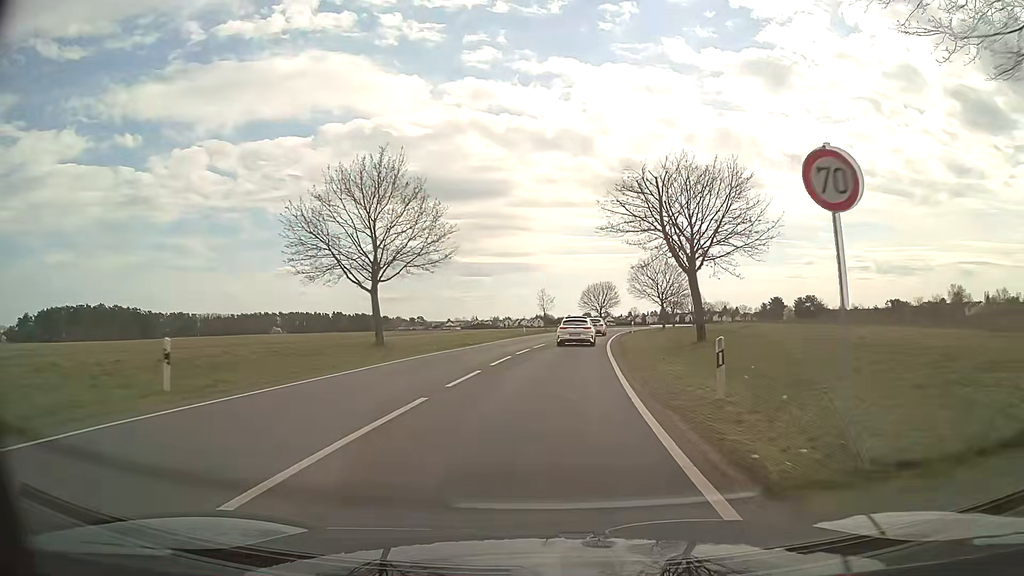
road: secondary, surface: asphalt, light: Day
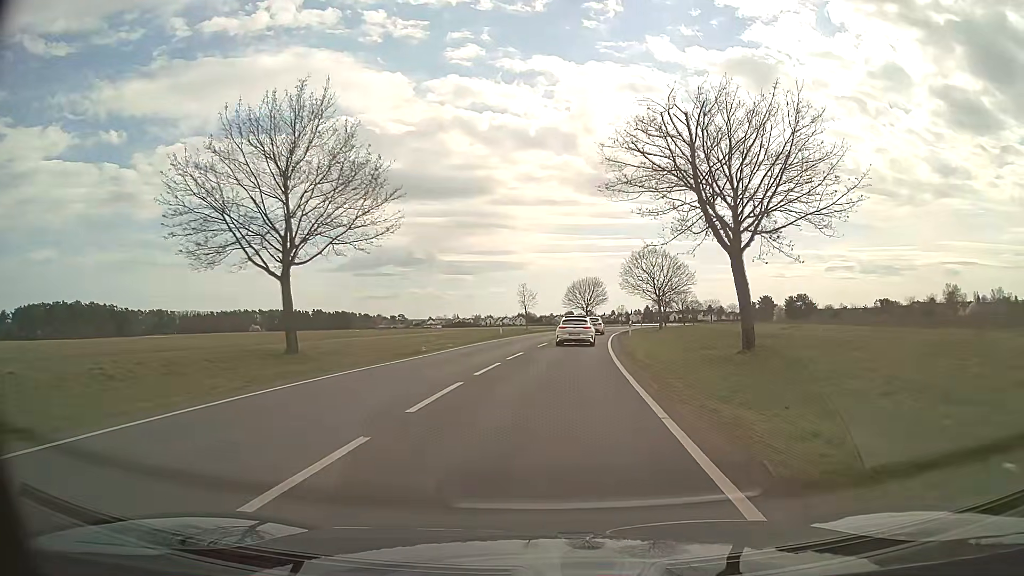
(+0.1, +9.7) m; +2°
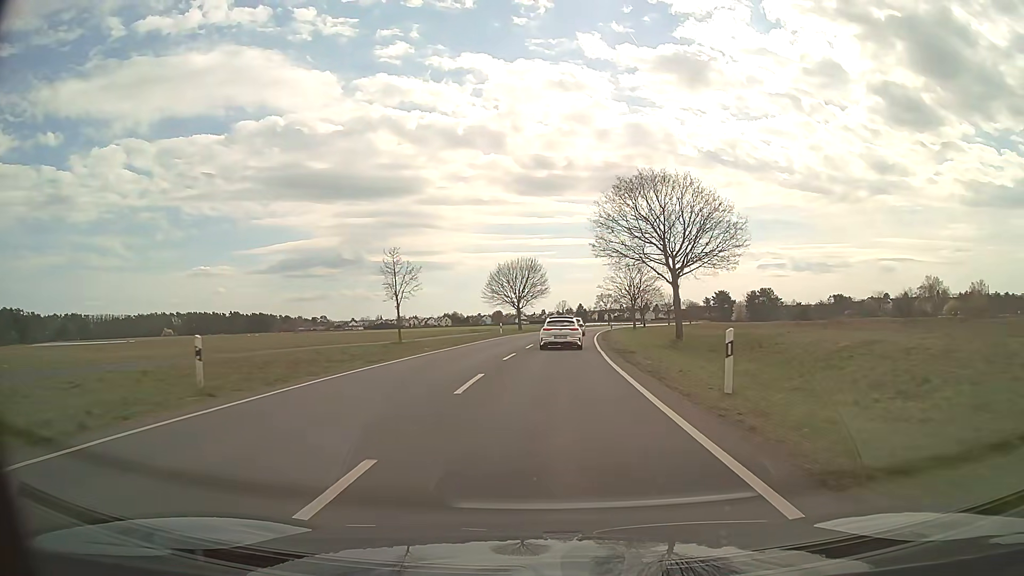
(+1.9, +38.7) m; +6°
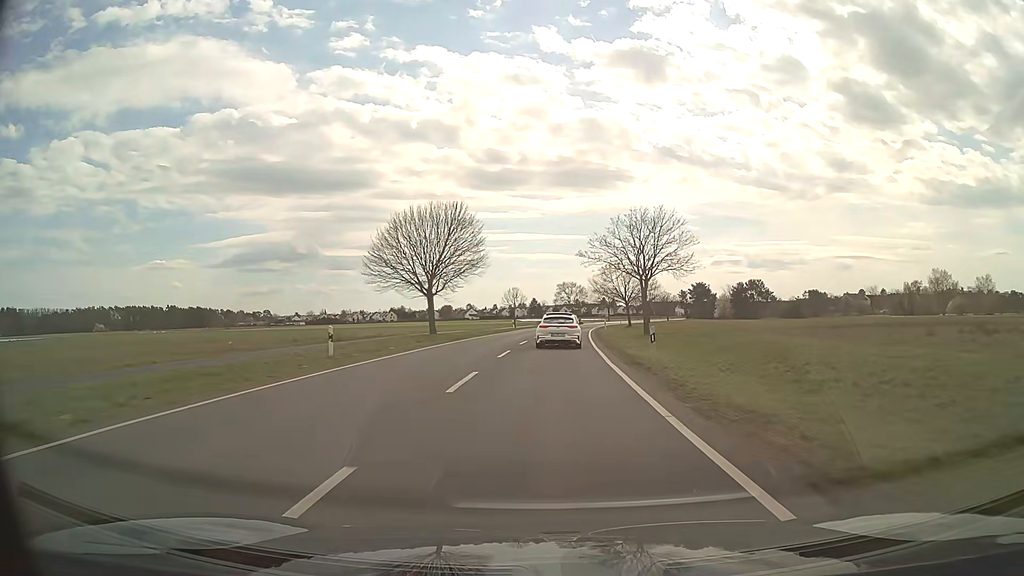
(+1.3, +38.7) m; +4°
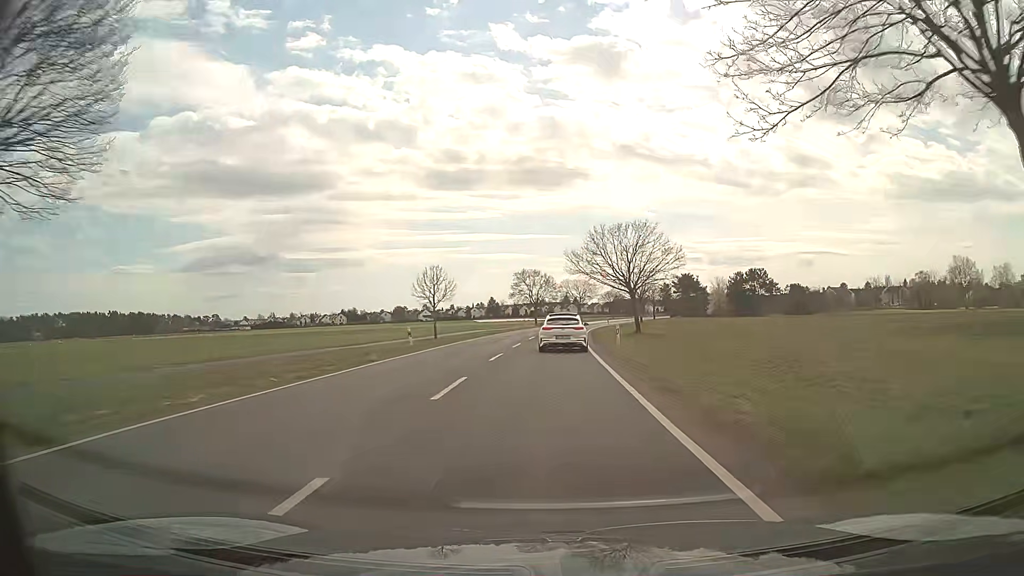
(+1.1, +39.1) m; +3°
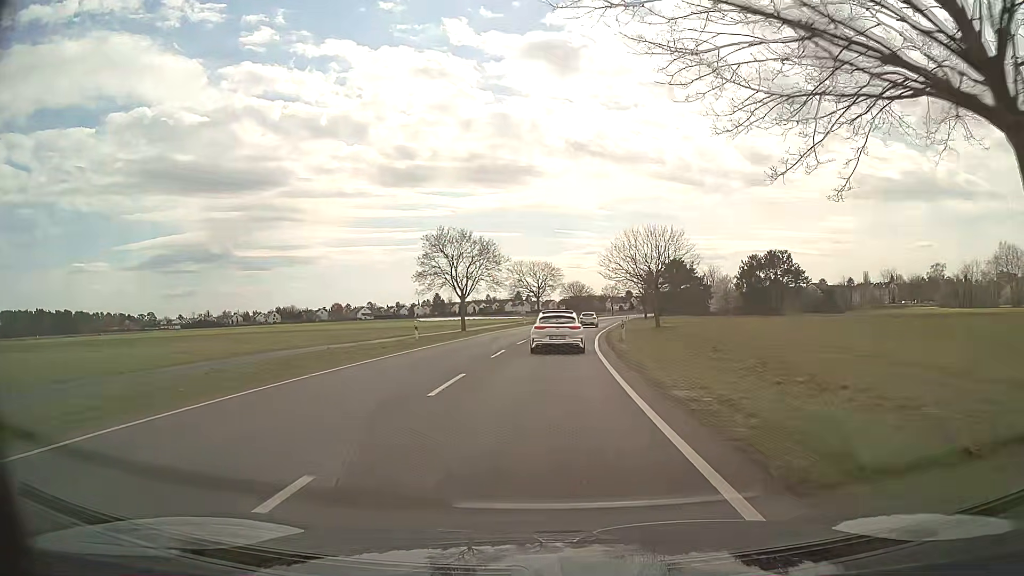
(+1.6, +48.1) m; +4°
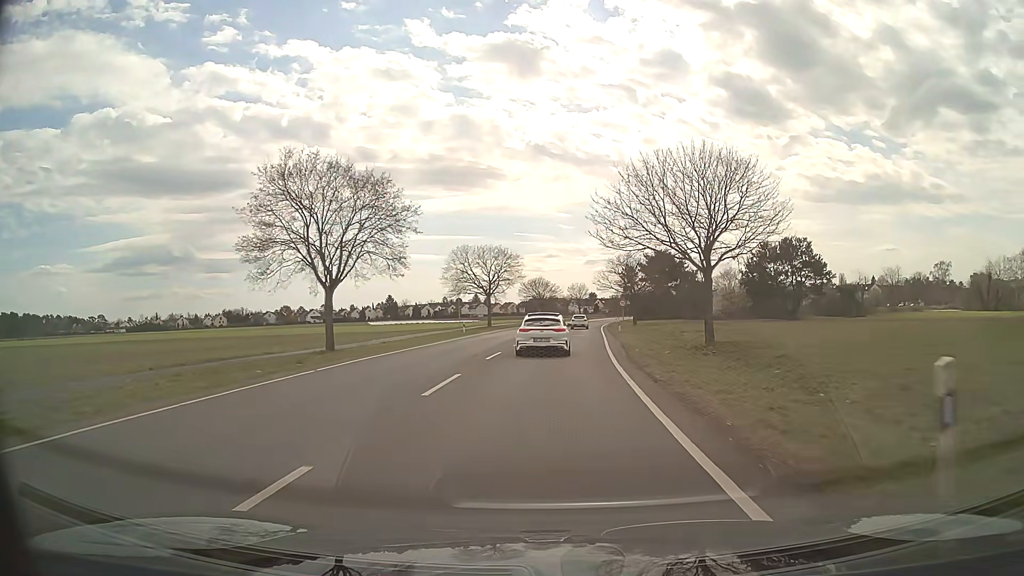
(+0.8, +28.5) m; +3°
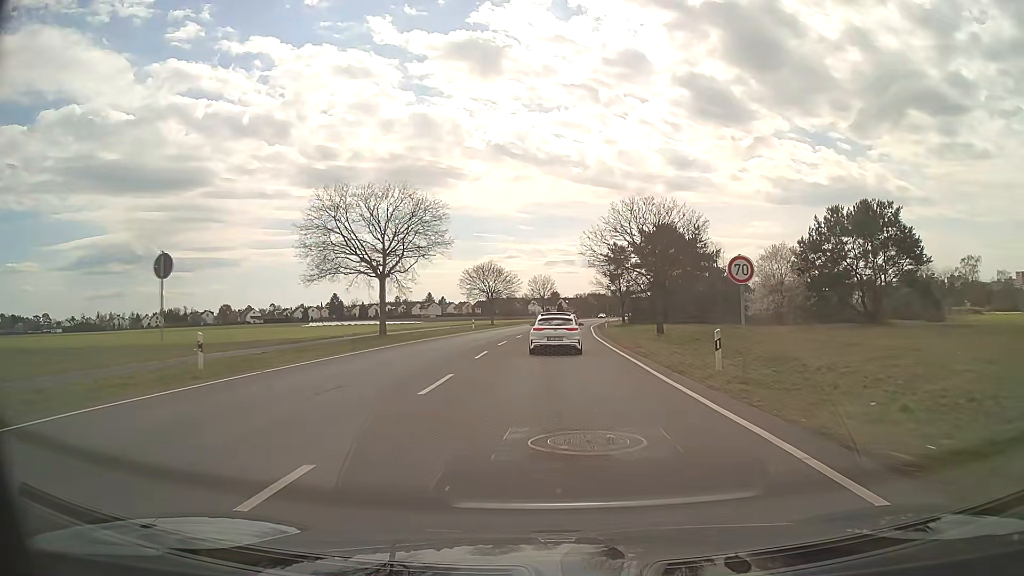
(+1.2, +38.8) m; +4°
(0, +10) (0, +20) (+1, +30) (+1, +40) (+2, +50) (+2, +60) (+3, +70) (+4, +80) (+5, +90) (+6, +100) m
